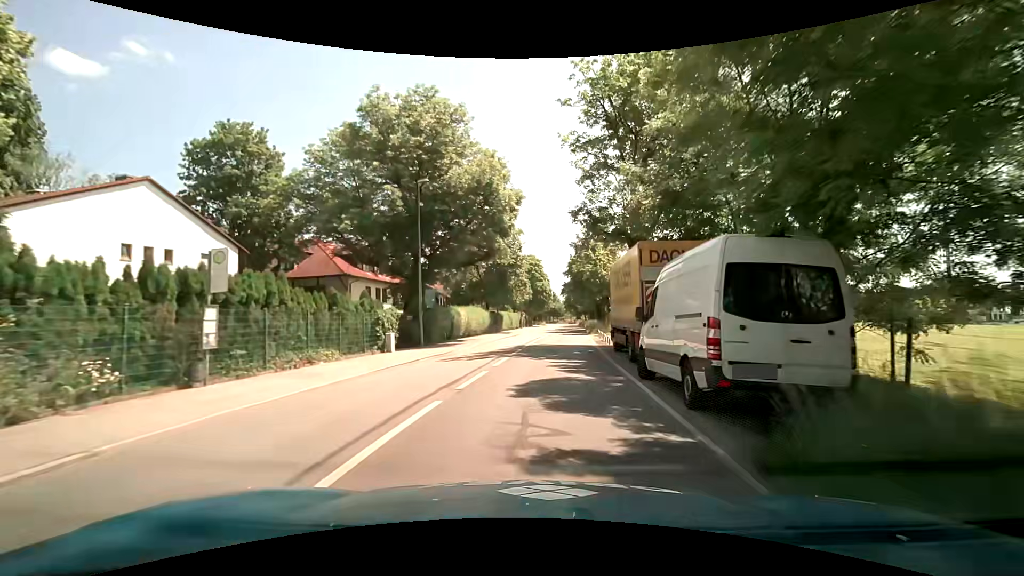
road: tertiary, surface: asphalt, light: Day
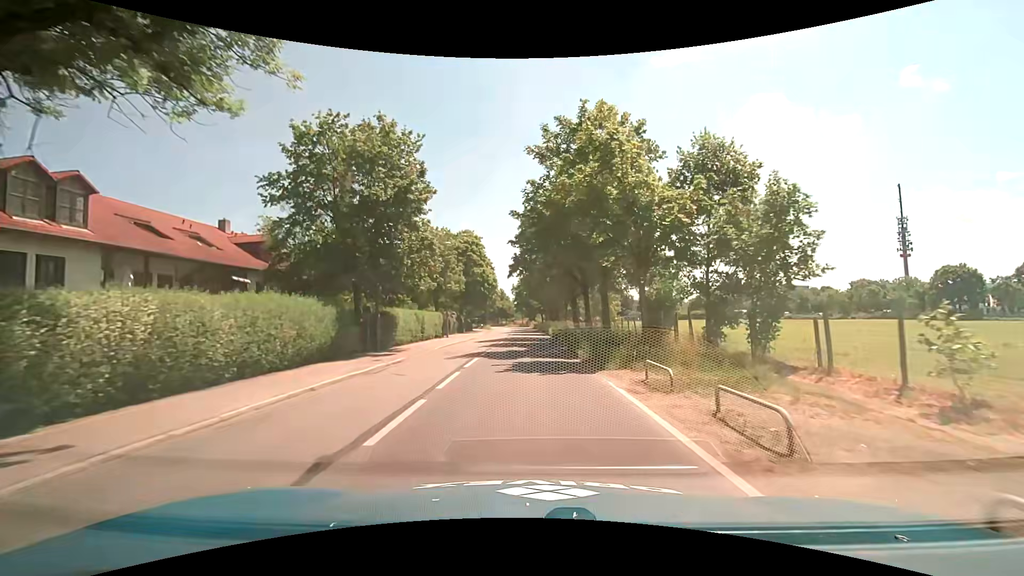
(+2.0, +31.0) m; +6°
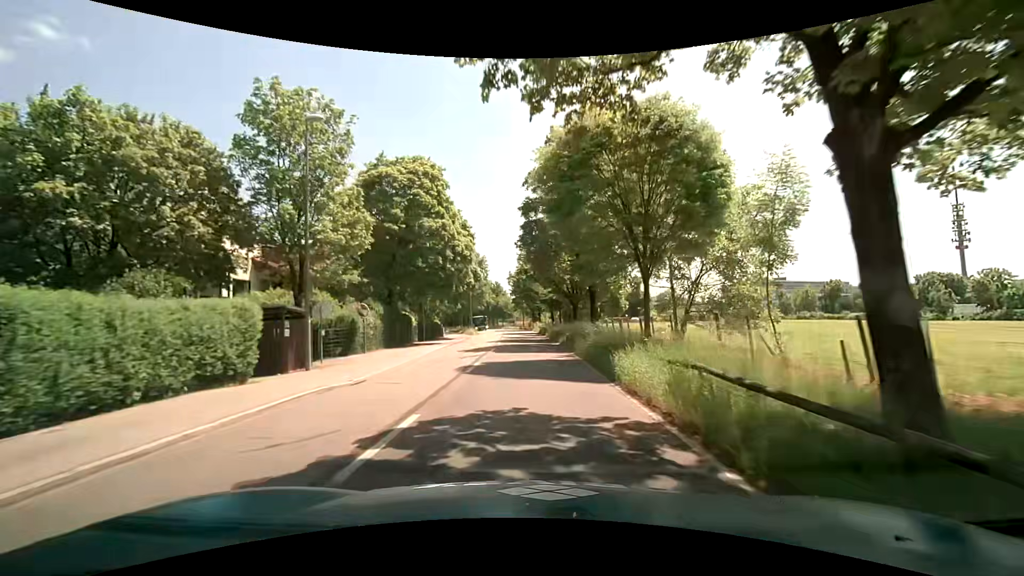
(-0.1, +34.0) m; 0°
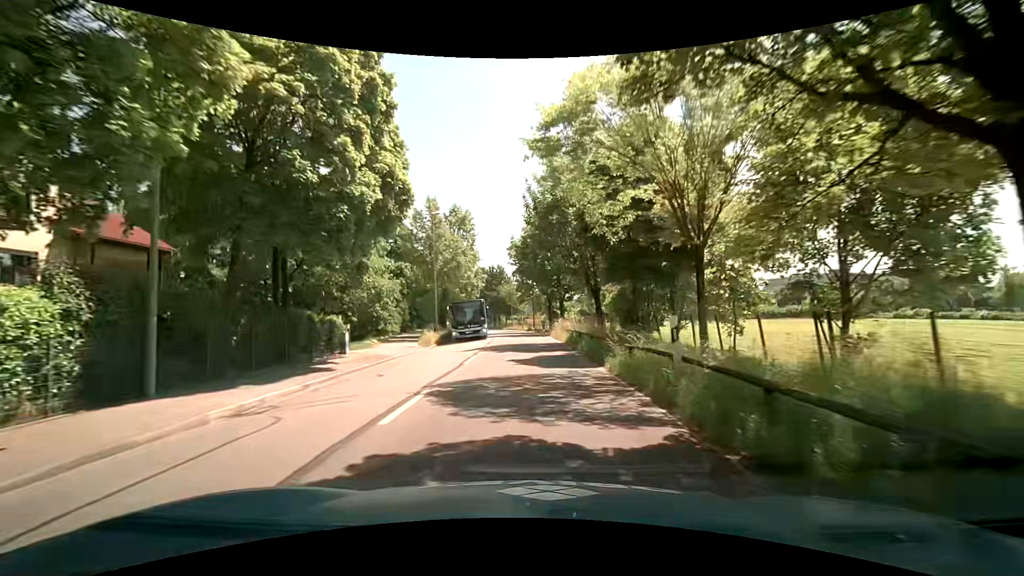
(-0.2, +34.2) m; -2°
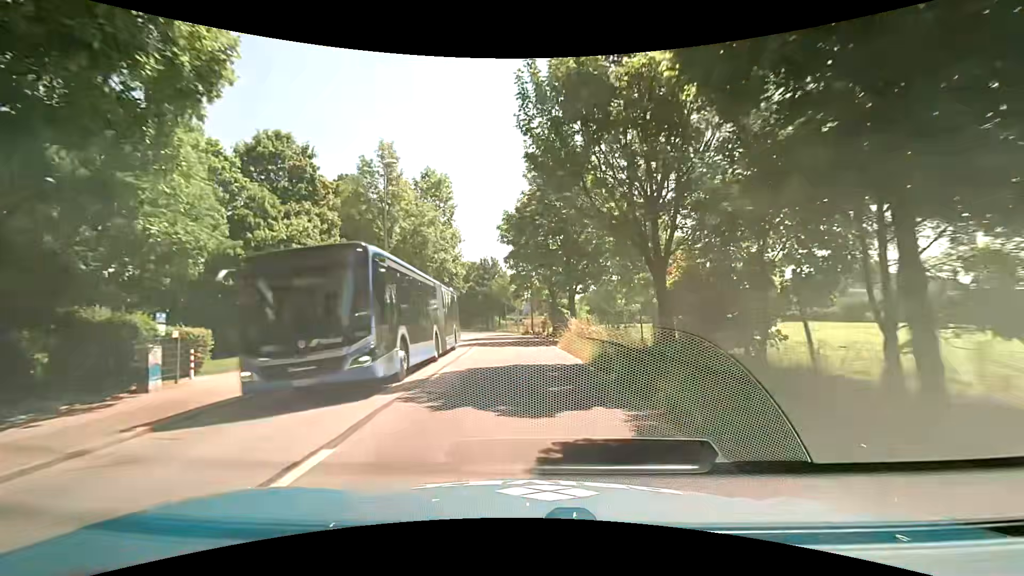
(+0.2, +13.2) m; +2°
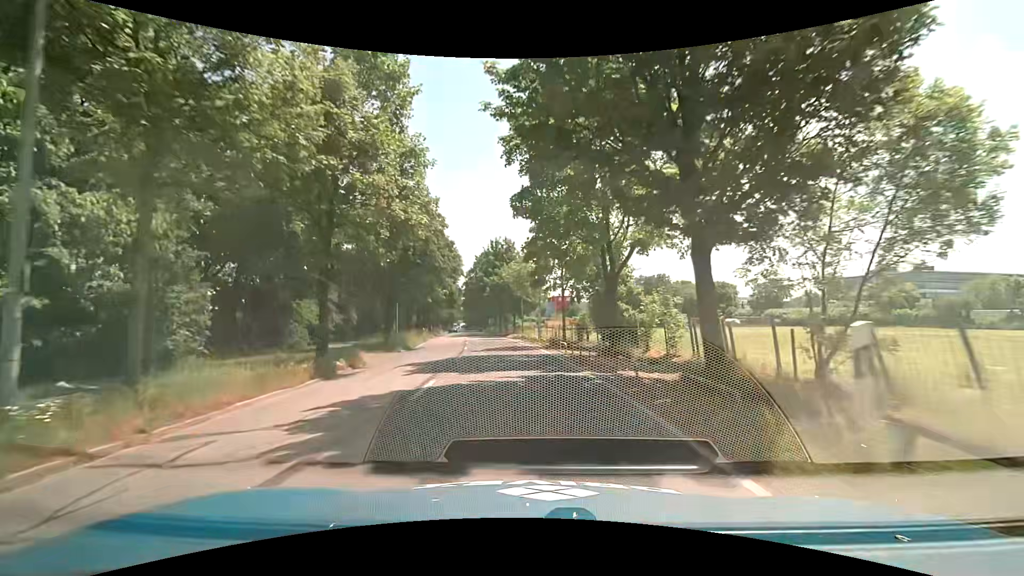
(-0.8, +20.6) m; -3°
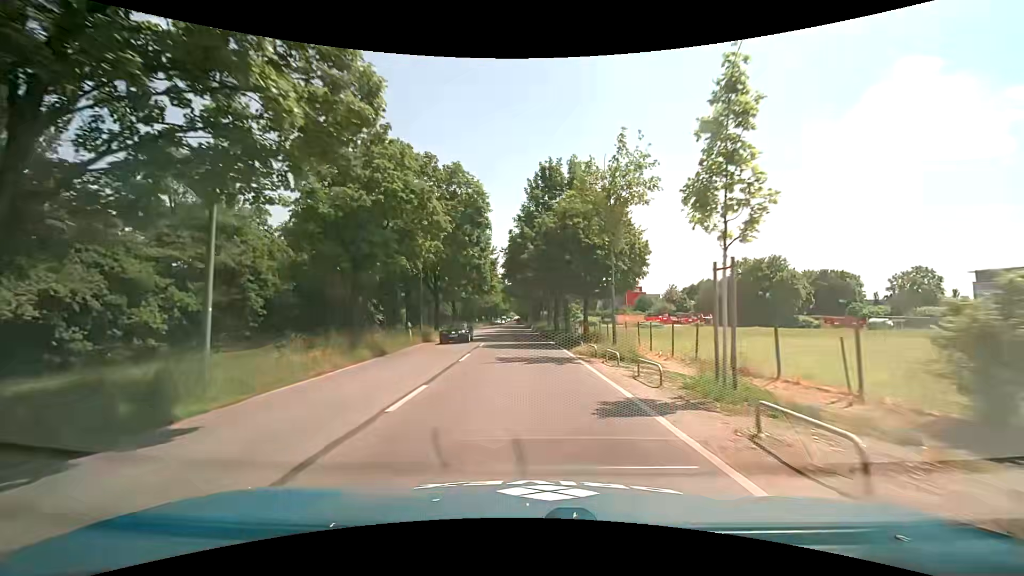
(-1.5, +29.1) m; -6°
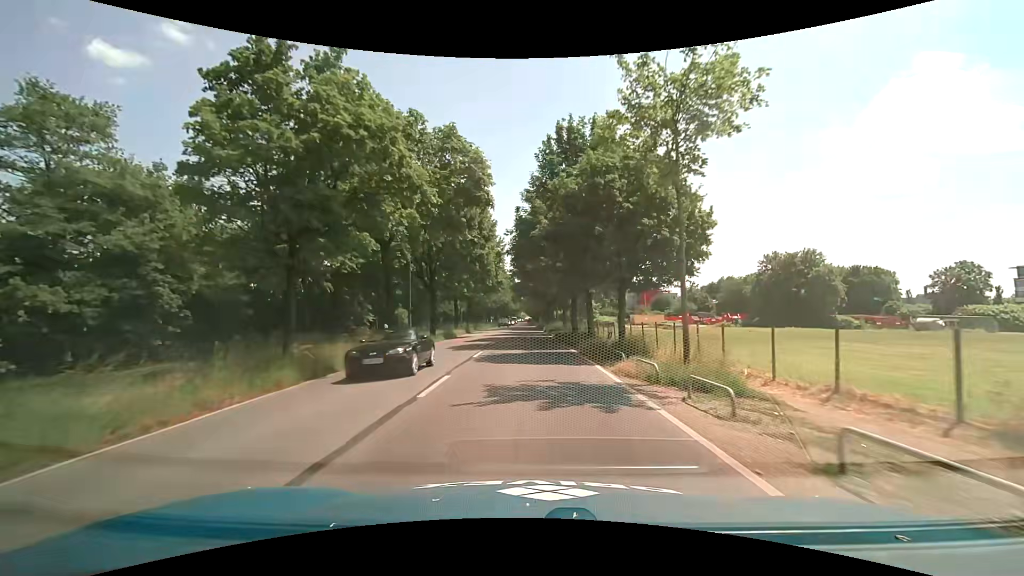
(-0.1, +7.3) m; -1°
(0, +10) (0, +20) (0, +30) (0, +40) (0, +50) (0, +60) (-1, +70) (-1, +80) (-1, +90) (-1, +100) m
